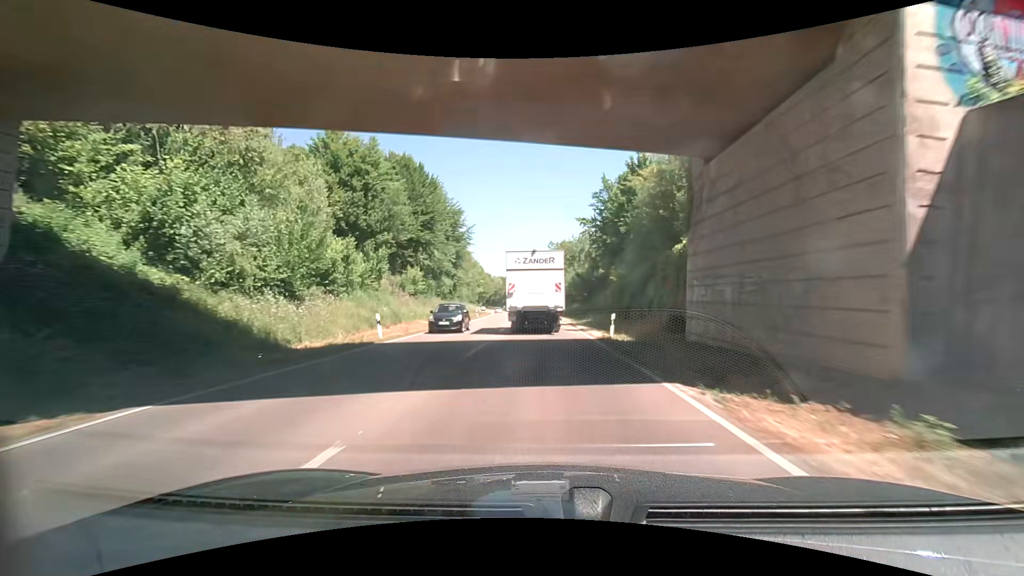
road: primary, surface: asphalt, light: Day
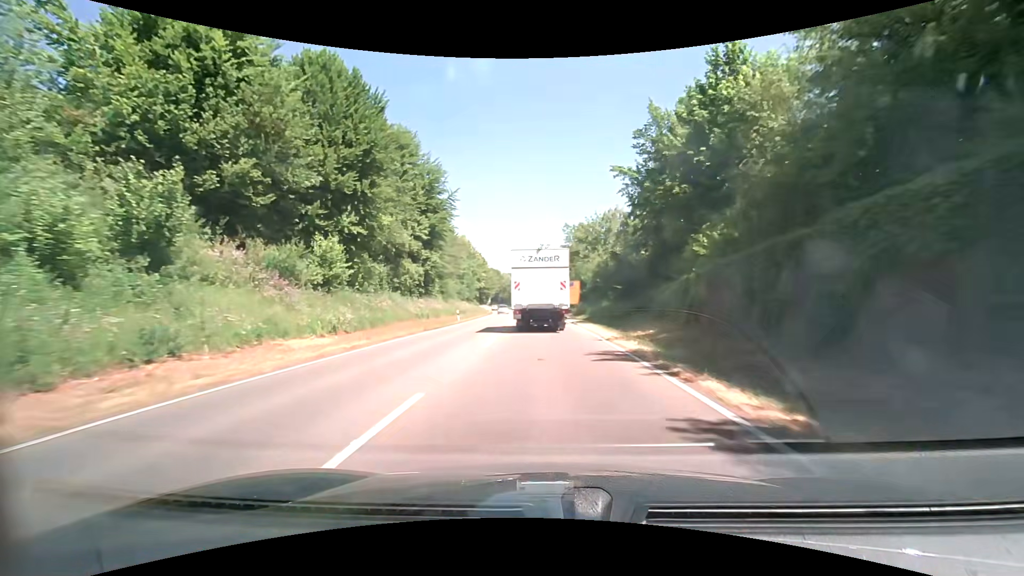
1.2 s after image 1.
(-0.2, +21.5) m; 0°
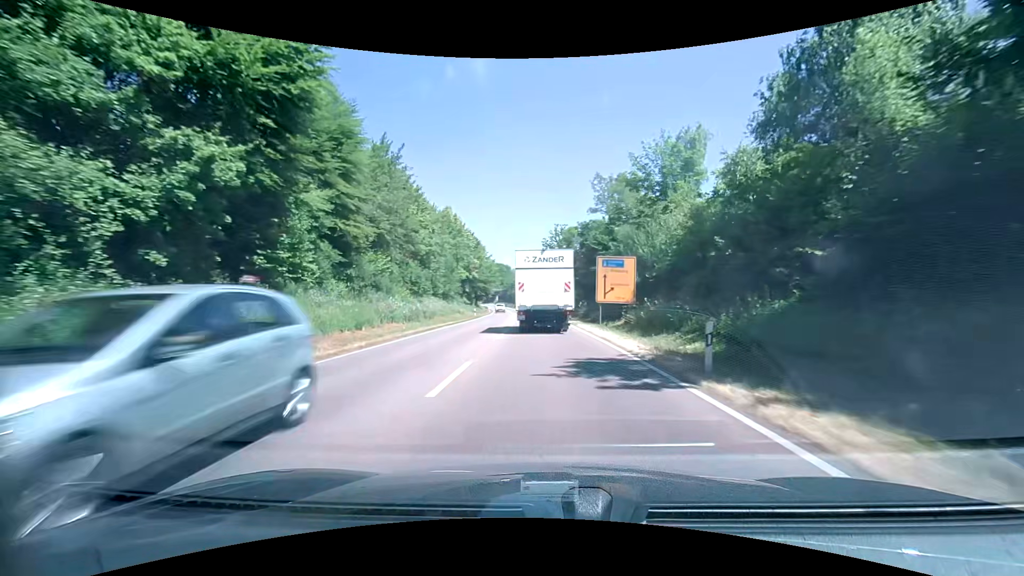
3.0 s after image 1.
(-1.0, +32.2) m; -2°
(0, +10) (0, +20) (0, +30) (-1, +40) (-1, +50) (-2, +60) (-2, +70) (-3, +80) (-4, +90) (-5, +100) m
